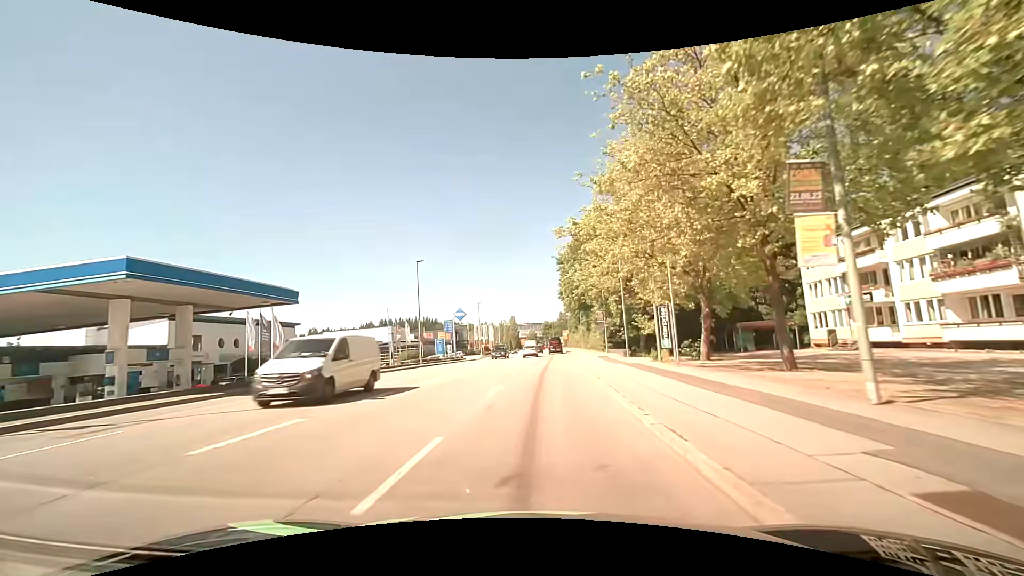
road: tertiary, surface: asphalt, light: Day
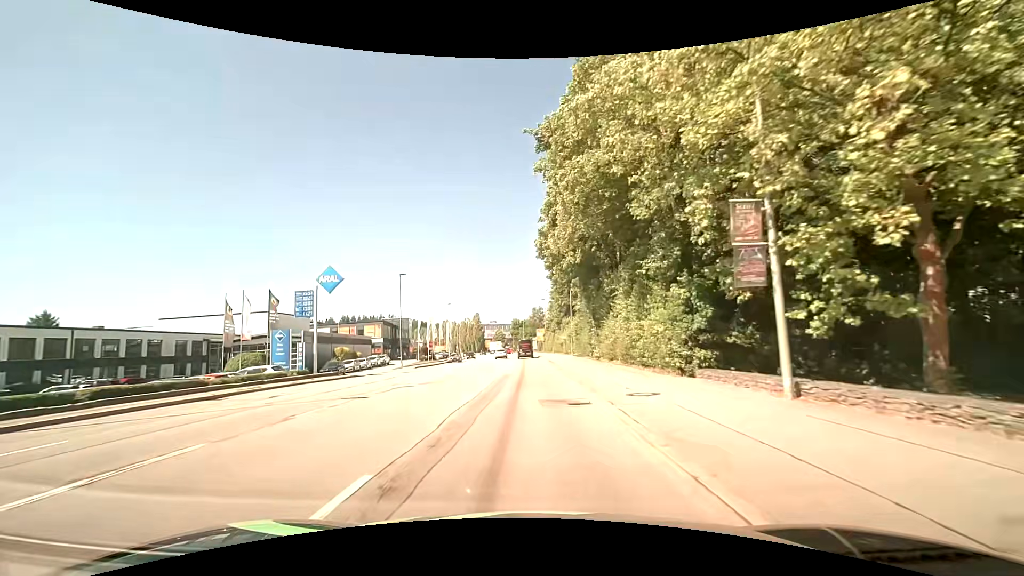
(+1.4, +37.9) m; +3°
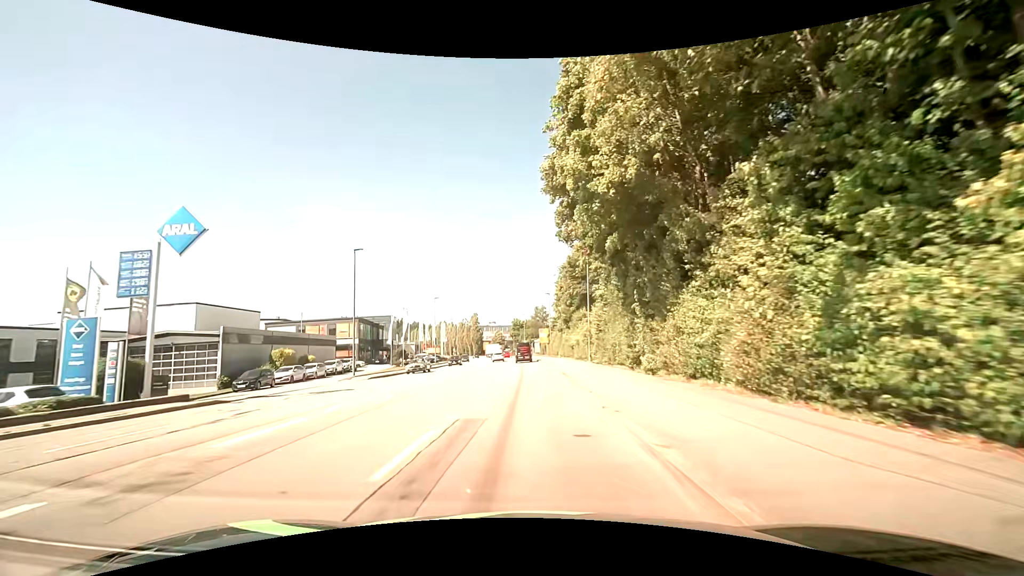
(0.0, +15.1) m; 0°
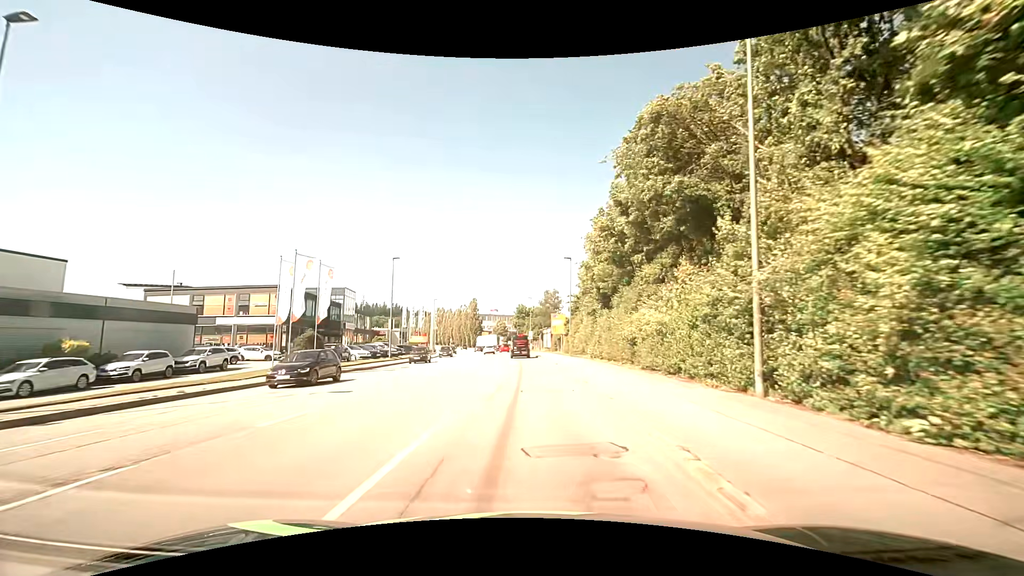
(-0.4, +28.3) m; -1°
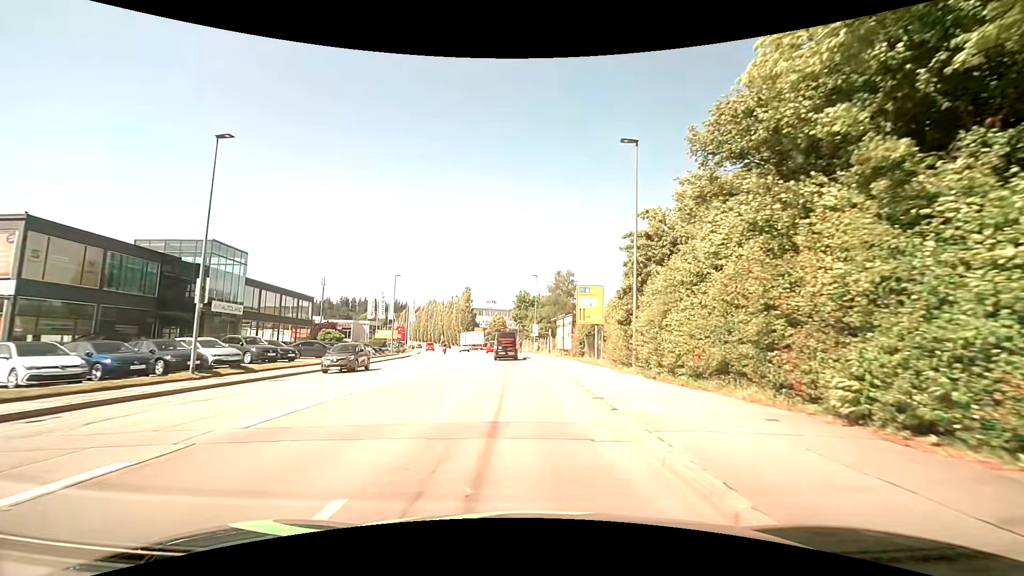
(-0.1, +30.0) m; 0°
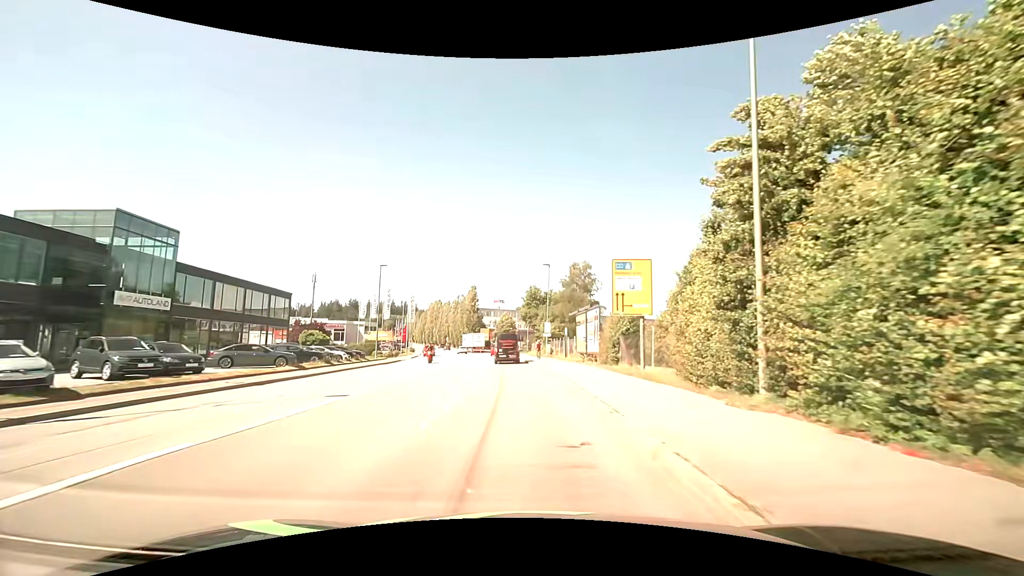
(-0.1, +10.6) m; -1°
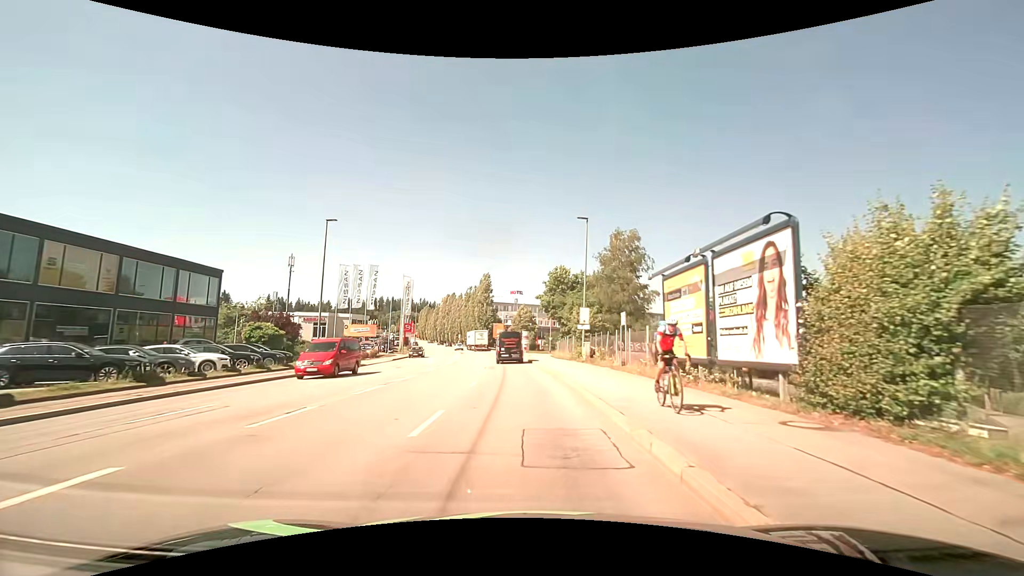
(-0.4, +19.6) m; -3°
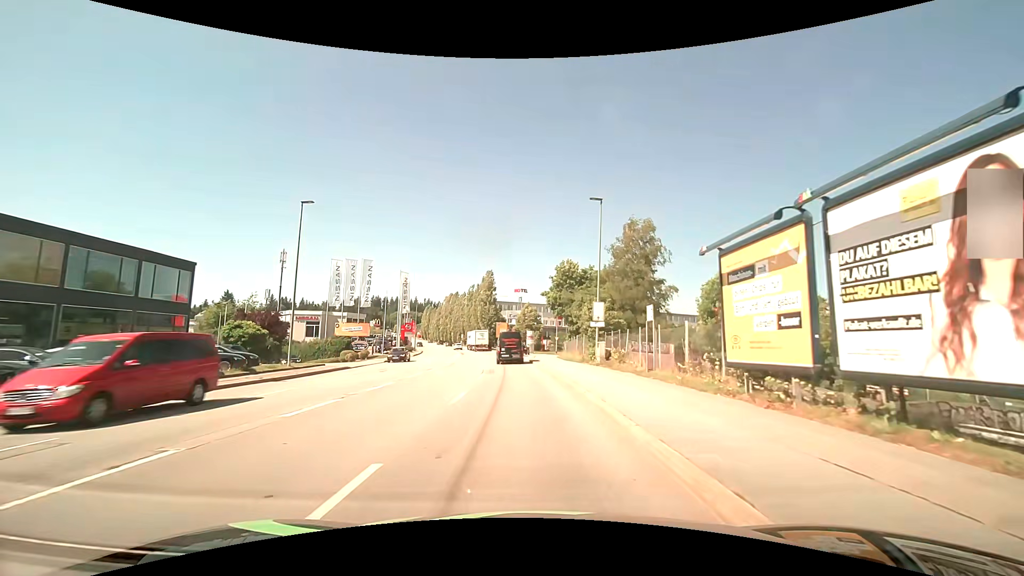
(0.0, +4.7) m; +1°
(0, +10) (-1, +20) (-1, +30) (-2, +40) (-3, +50) (-5, +60) (-6, +70) (-8, +80) (-10, +89) (-12, +99) m
